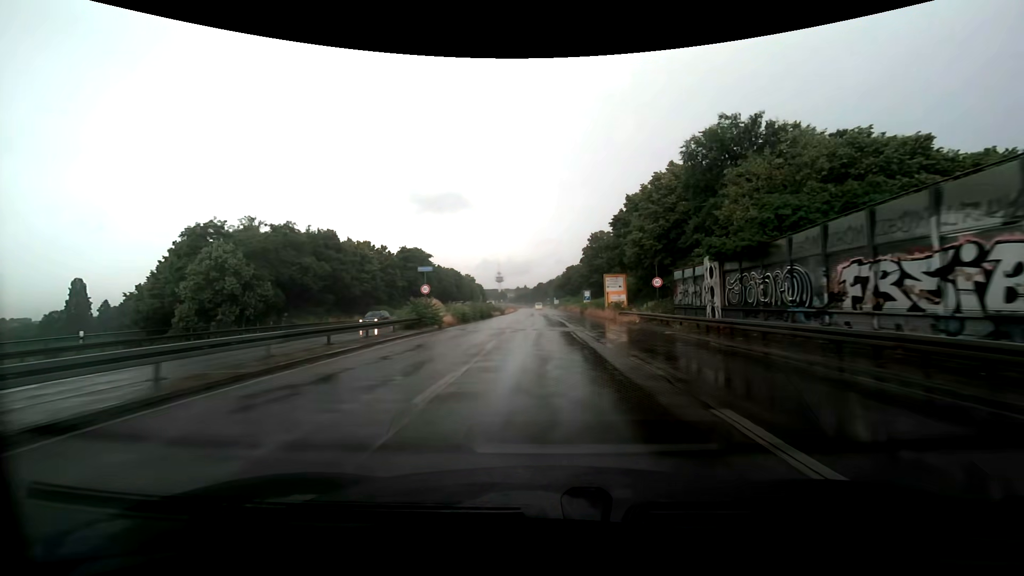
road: trunk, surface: asphalt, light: Day
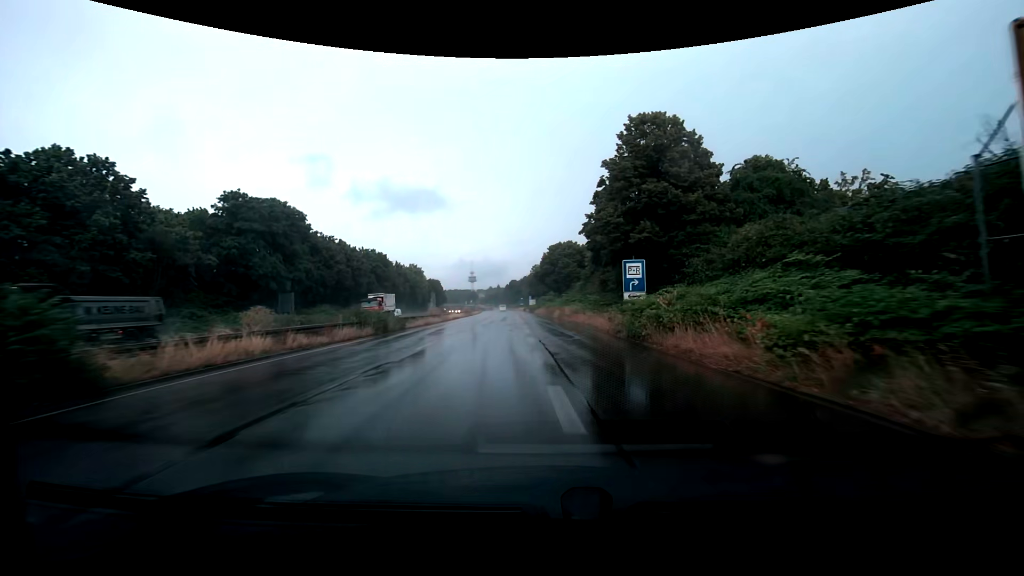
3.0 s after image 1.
(+0.8, +52.9) m; +3°
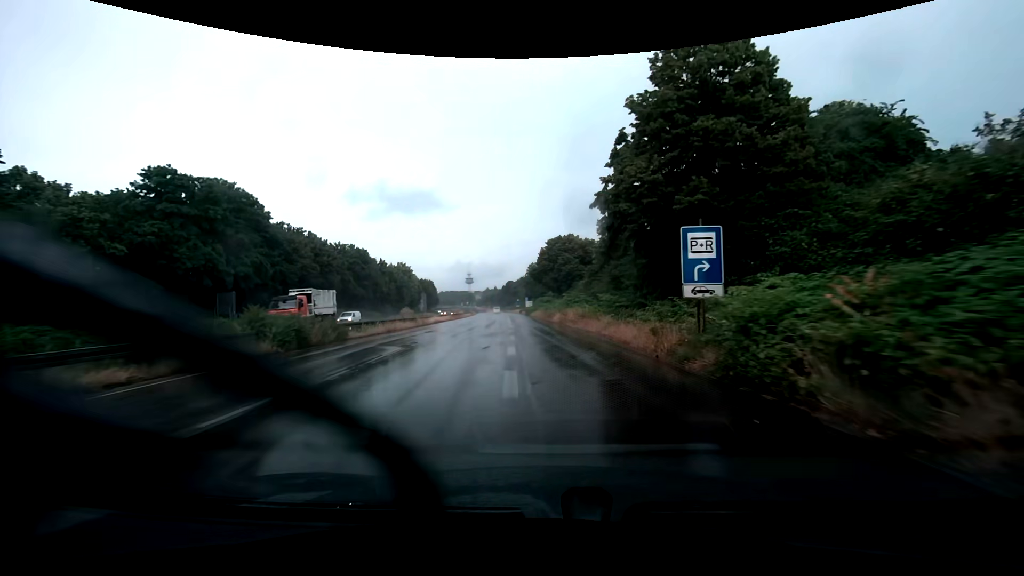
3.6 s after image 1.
(0.0, +10.3) m; 0°
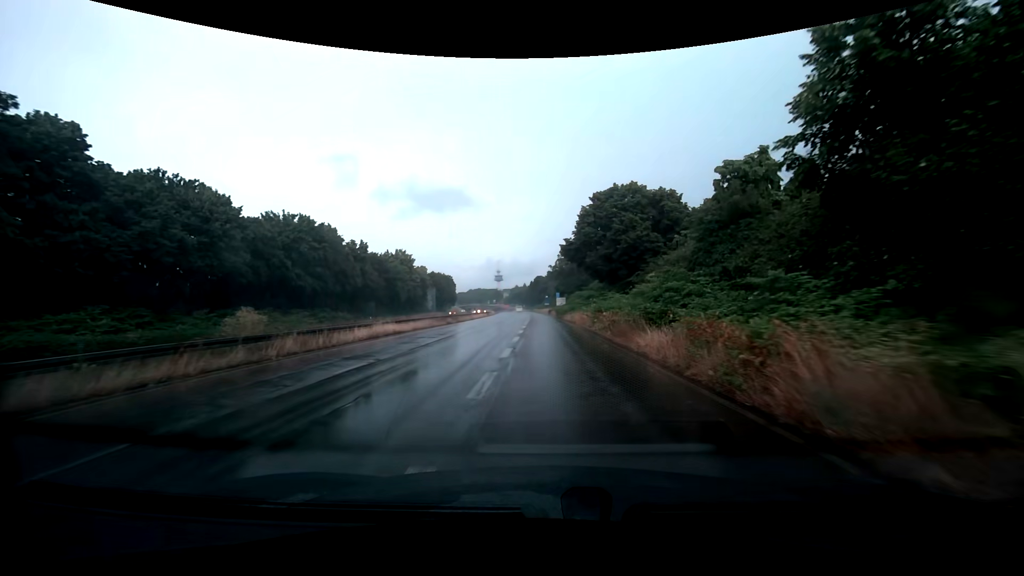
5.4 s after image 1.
(-0.8, +30.4) m; -4°
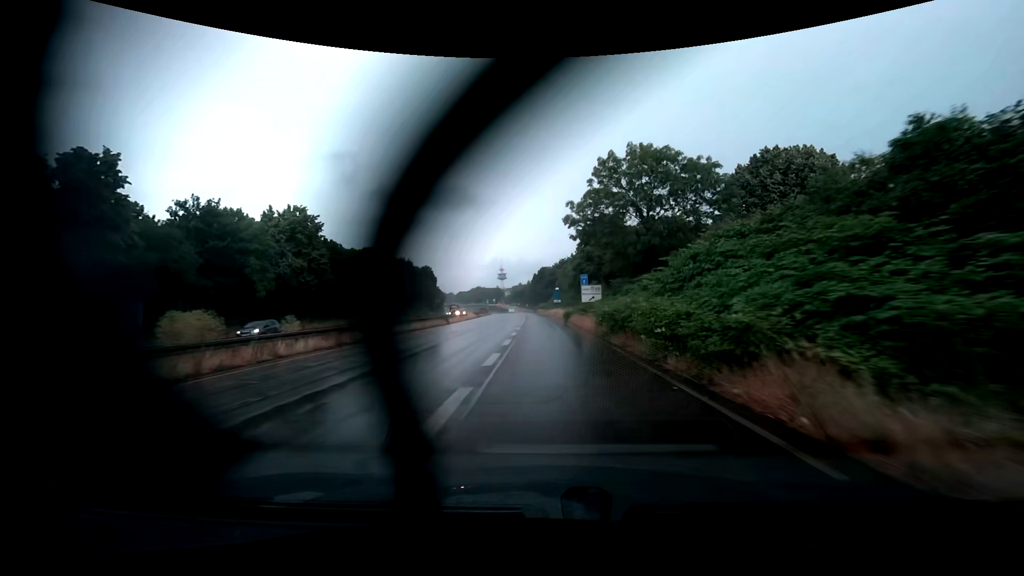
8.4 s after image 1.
(-0.4, +51.0) m; -1°
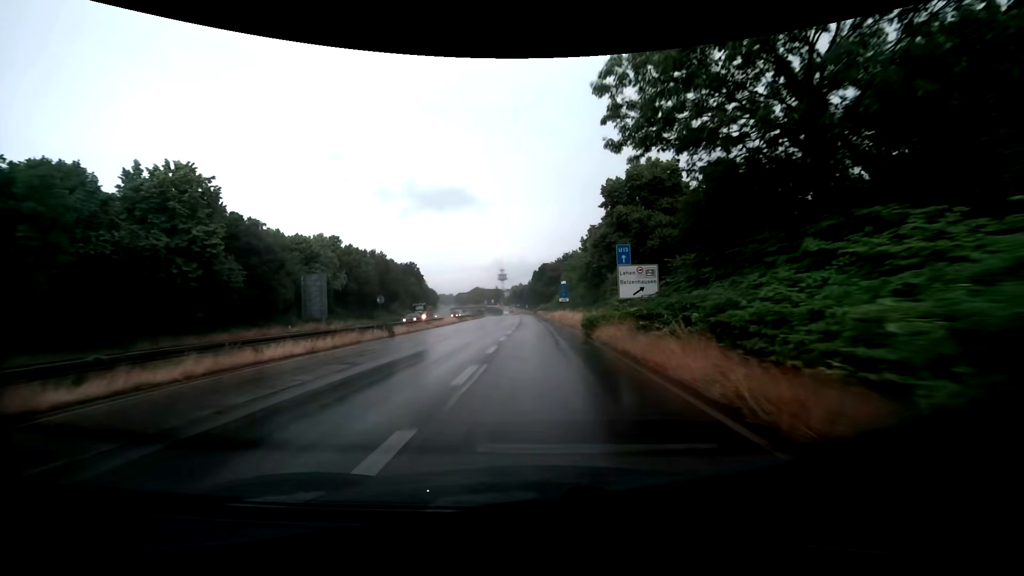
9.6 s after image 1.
(0.0, +21.2) m; 0°
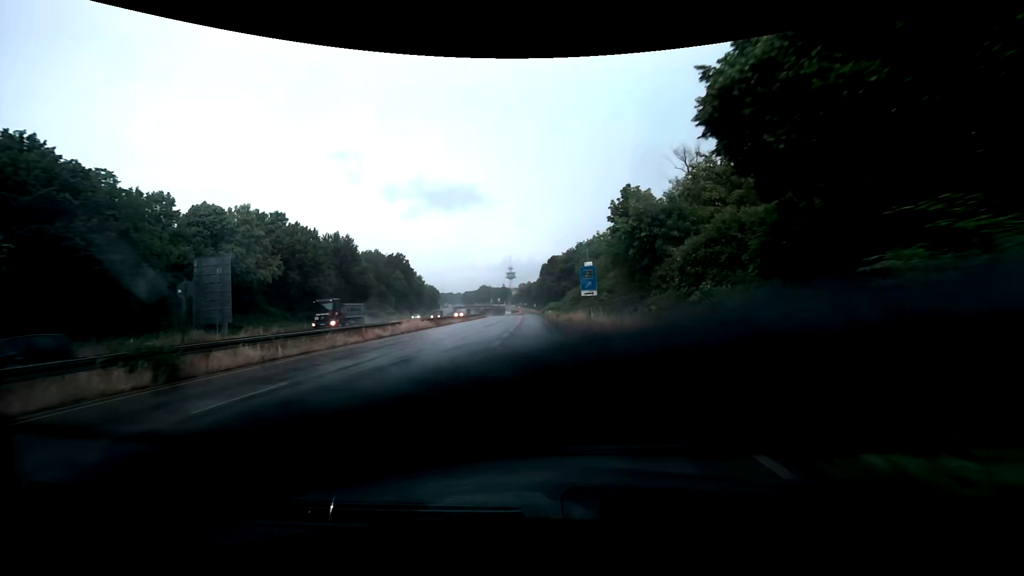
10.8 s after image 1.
(0.0, +21.8) m; 0°
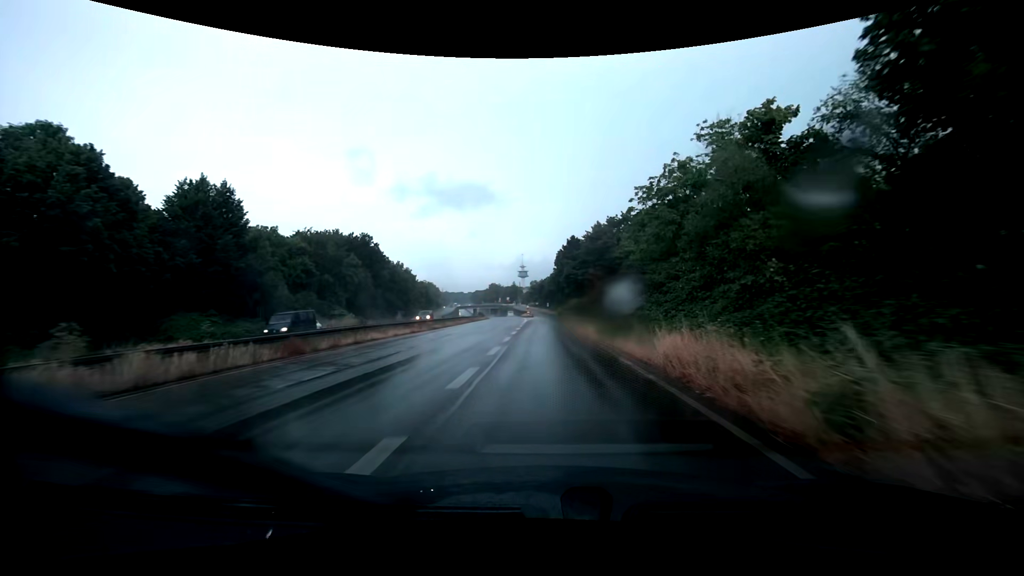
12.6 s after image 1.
(-0.7, +33.9) m; -2°
(0, +10) (0, +20) (0, +30) (0, +40) (0, +50) (0, +60) (0, +70) (0, +80) (0, +90) (0, +100) m
